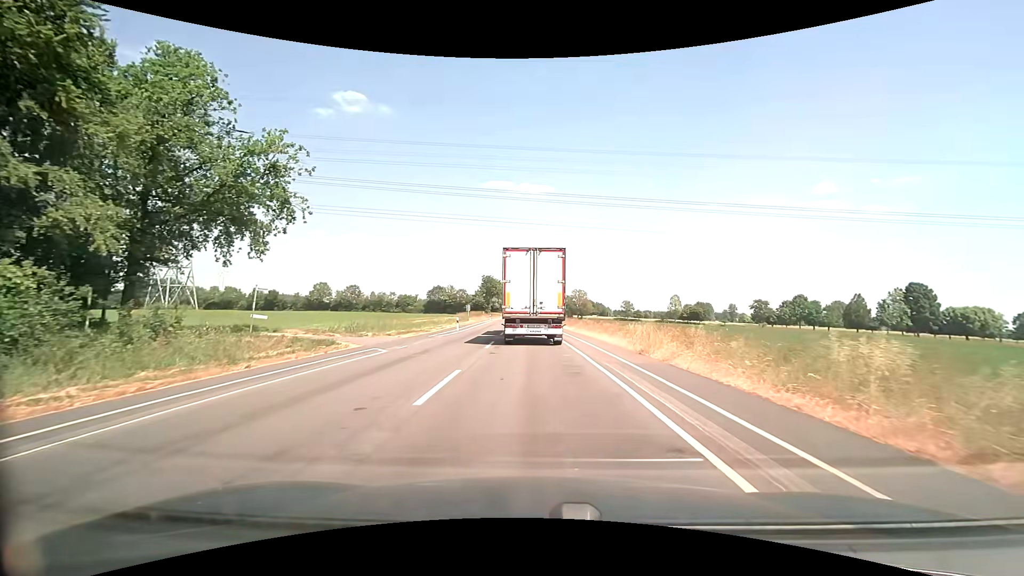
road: secondary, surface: asphalt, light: Day
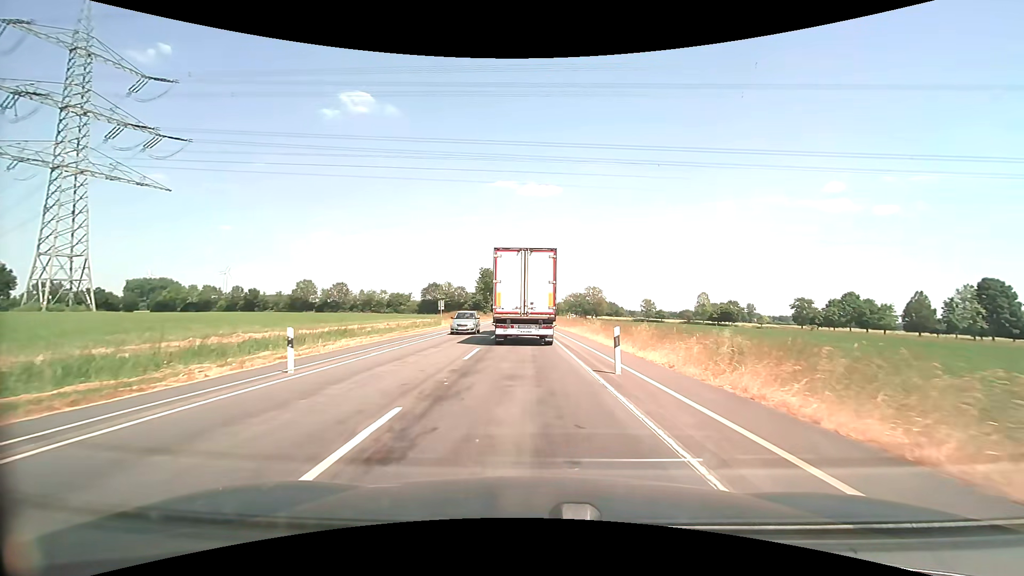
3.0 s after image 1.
(-0.2, +28.7) m; -1°
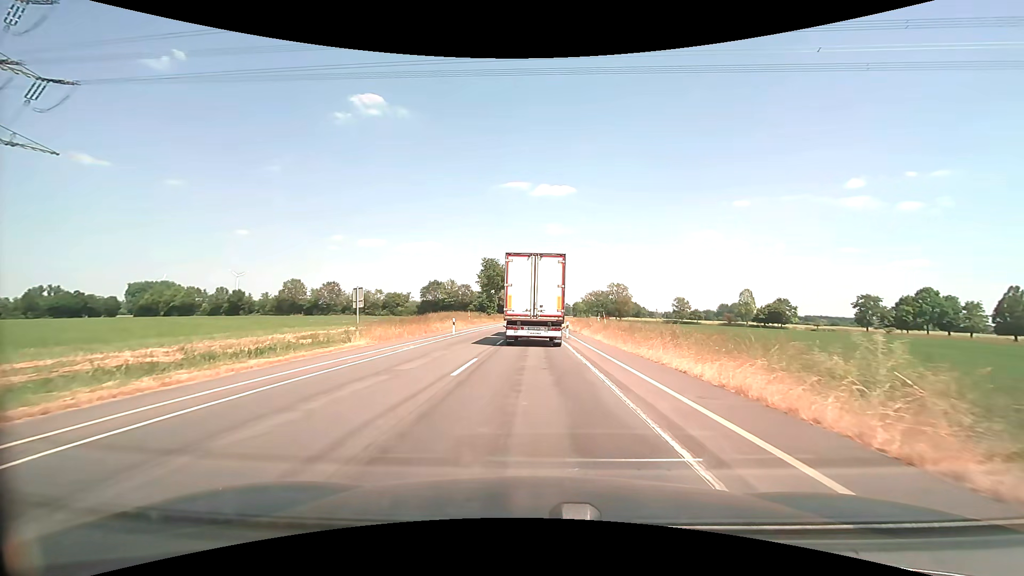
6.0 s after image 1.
(-0.4, +27.8) m; -2°
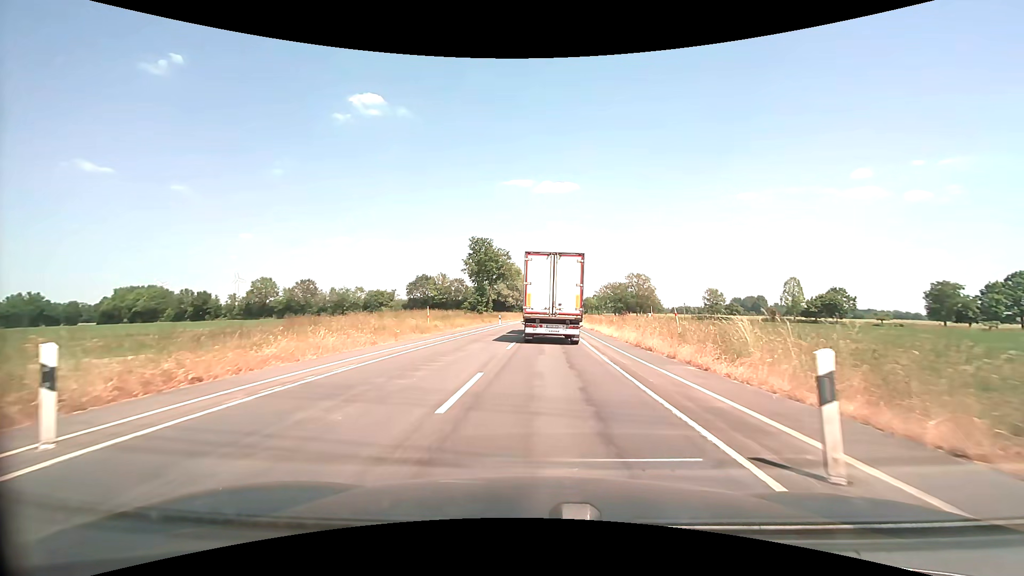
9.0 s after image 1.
(-0.1, +28.7) m; 0°
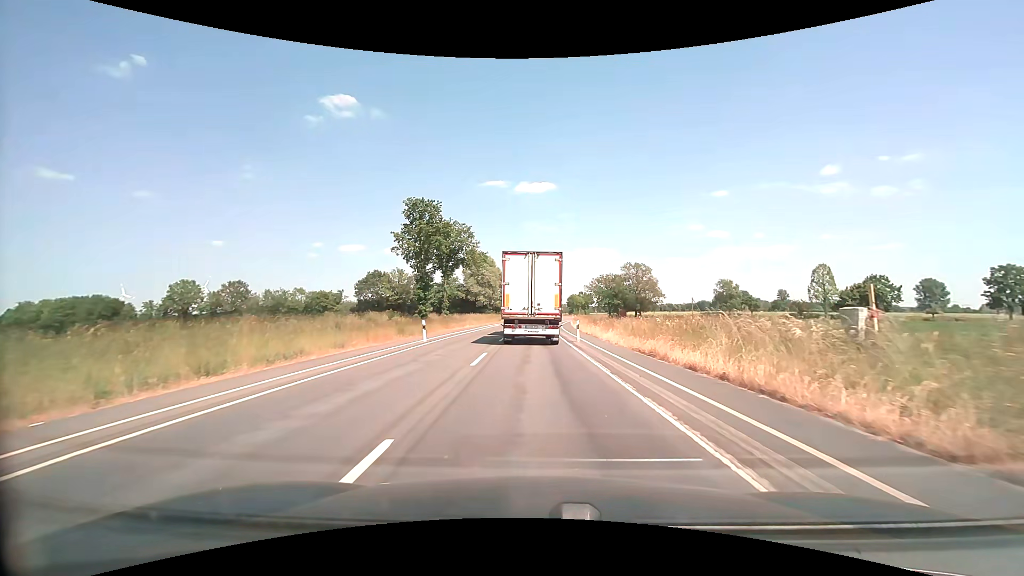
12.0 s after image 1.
(+0.6, +29.7) m; +2°
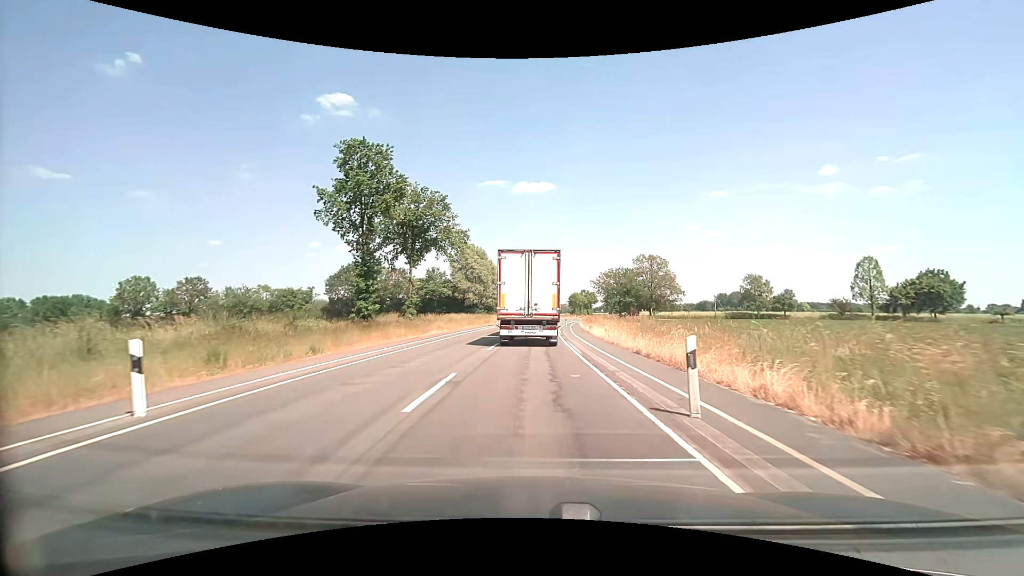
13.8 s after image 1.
(+0.1, +18.2) m; +1°
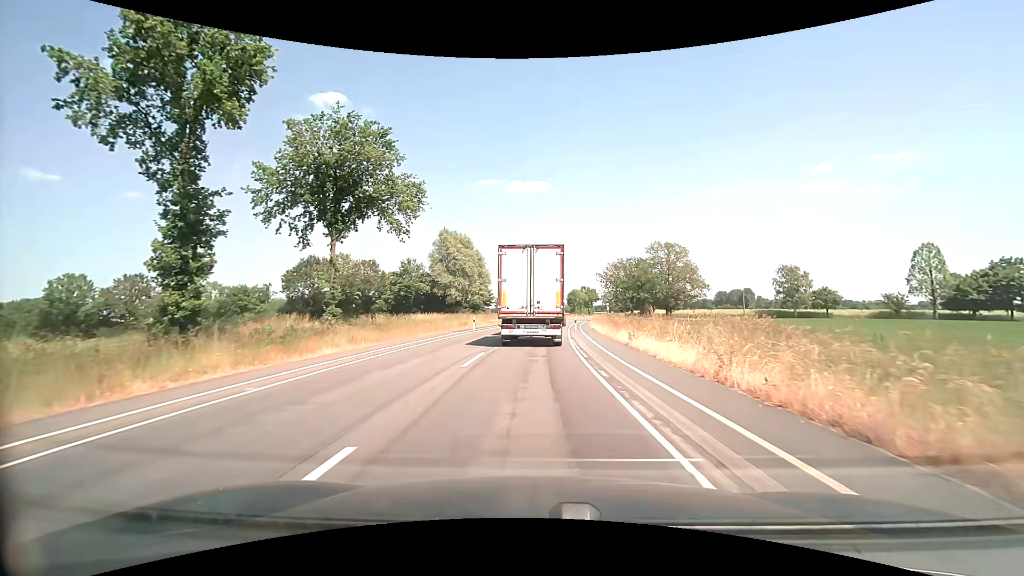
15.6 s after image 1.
(+0.1, +18.3) m; 0°
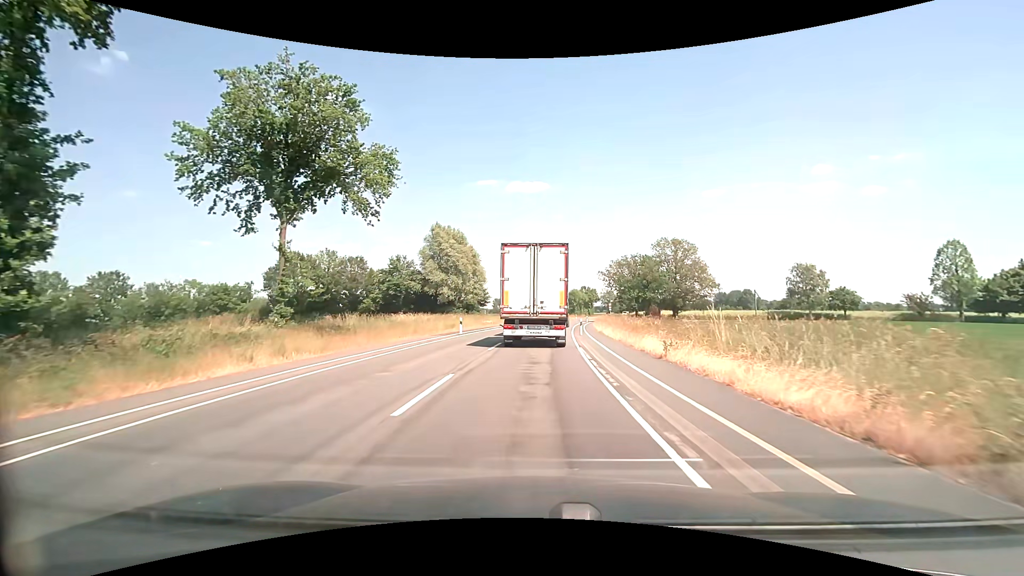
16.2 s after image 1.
(0.0, +6.1) m; 0°
(0, +10) (0, +20) (+1, +30) (+1, +40) (+2, +50) (+3, +60) (+4, +70) (+5, +80) (+7, +90) (+9, +99) m
